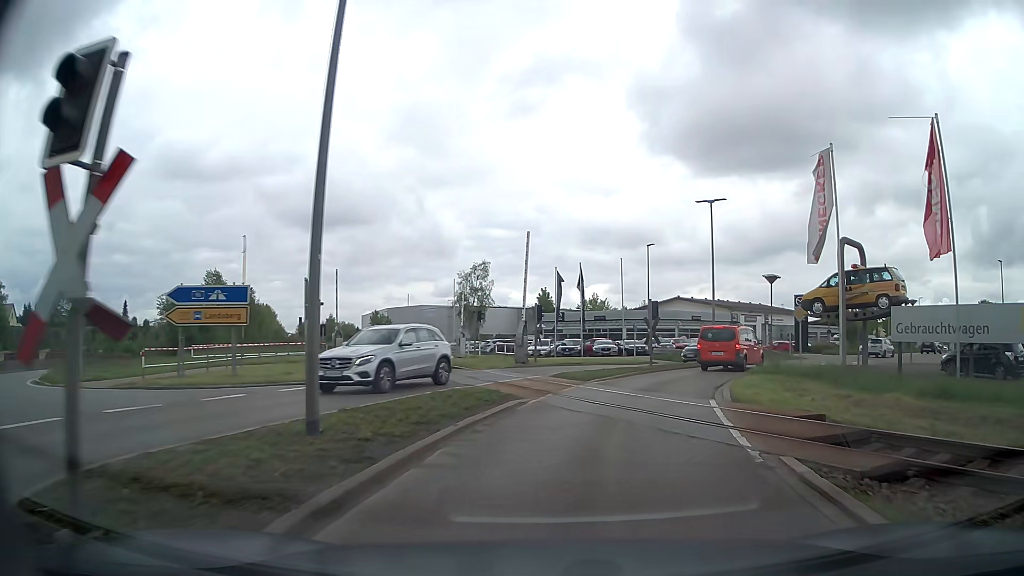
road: secondary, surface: asphalt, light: Day
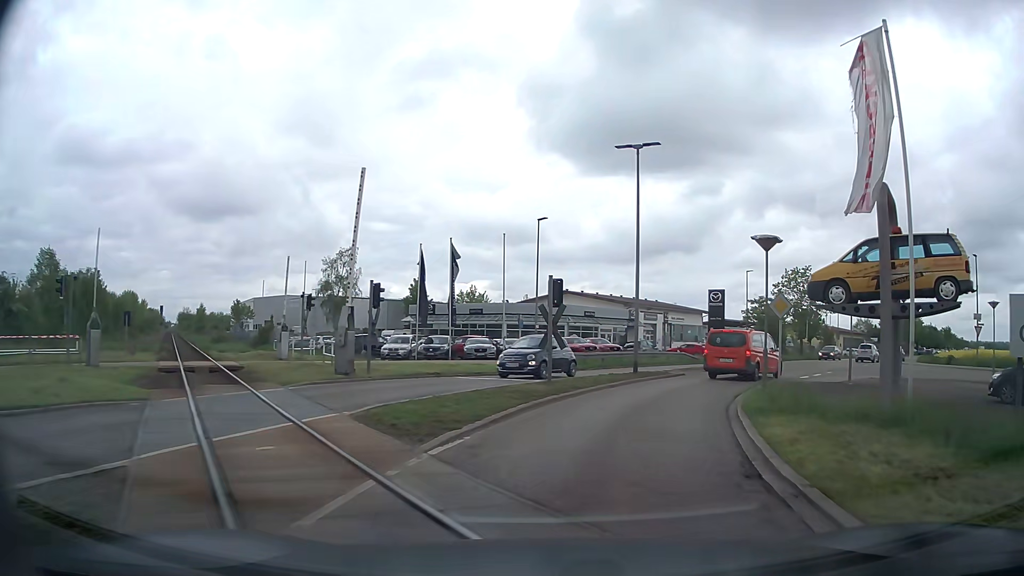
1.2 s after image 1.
(+0.9, +11.2) m; +10°
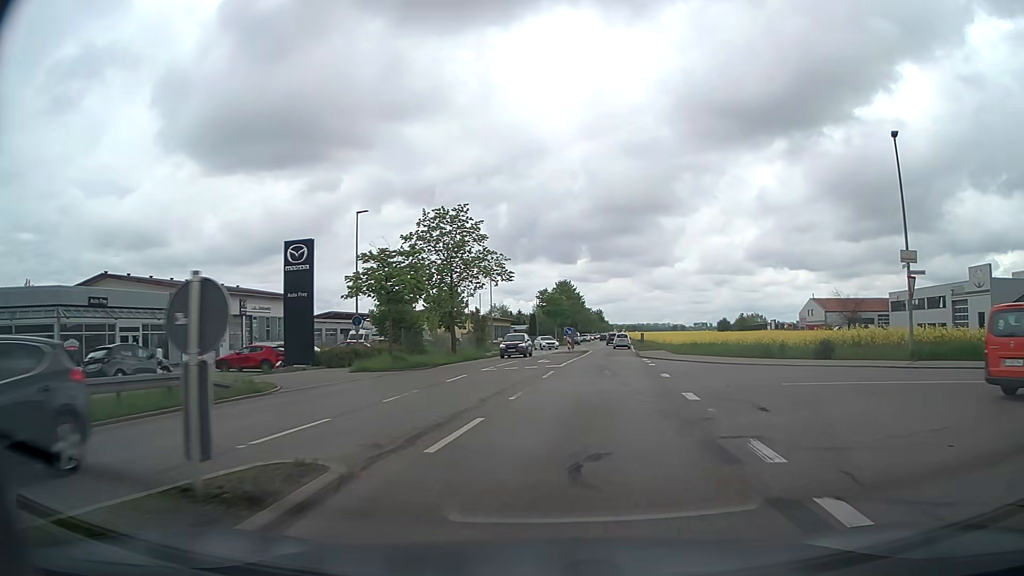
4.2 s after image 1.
(+8.2, +28.3) m; +33°
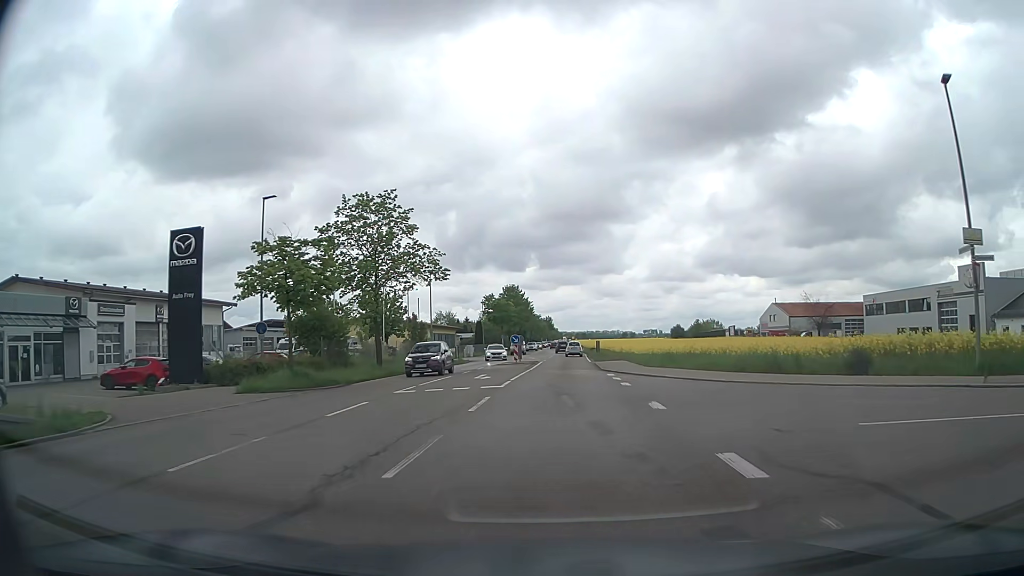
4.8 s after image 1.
(+0.3, +6.7) m; +4°
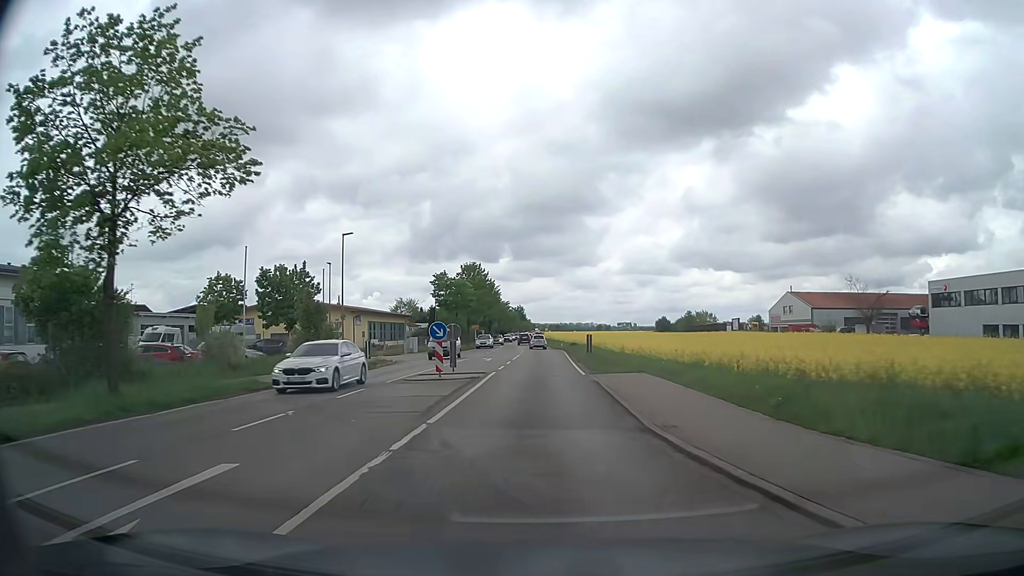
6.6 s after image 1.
(+0.8, +21.9) m; +3°
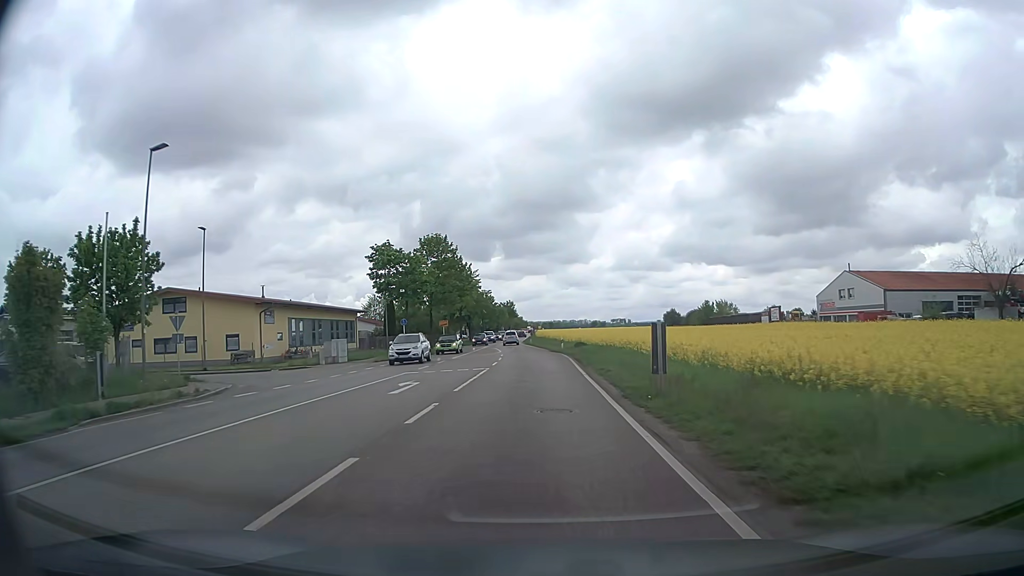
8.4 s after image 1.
(+0.1, +24.3) m; +1°
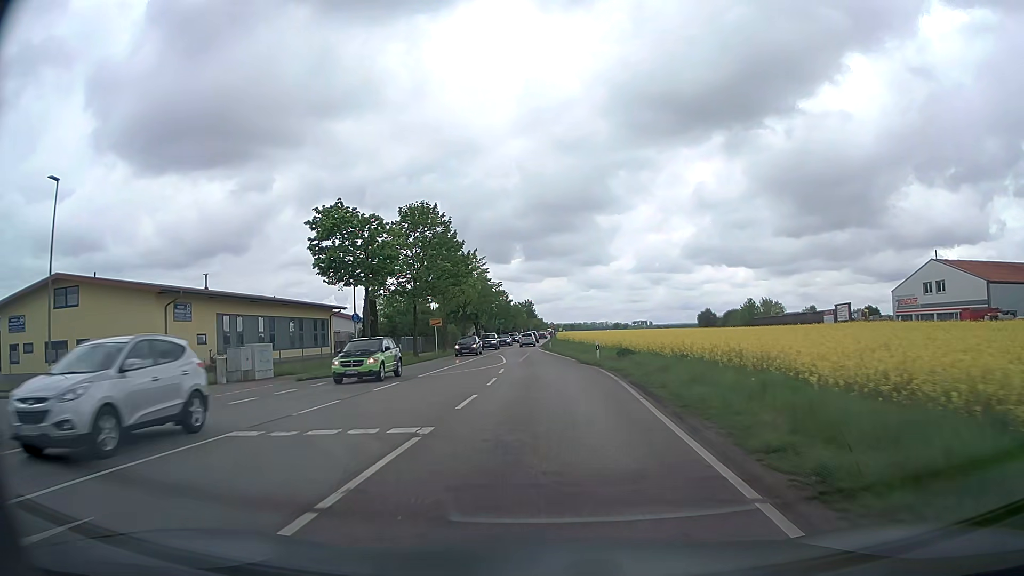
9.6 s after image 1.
(-0.2, +16.8) m; -2°
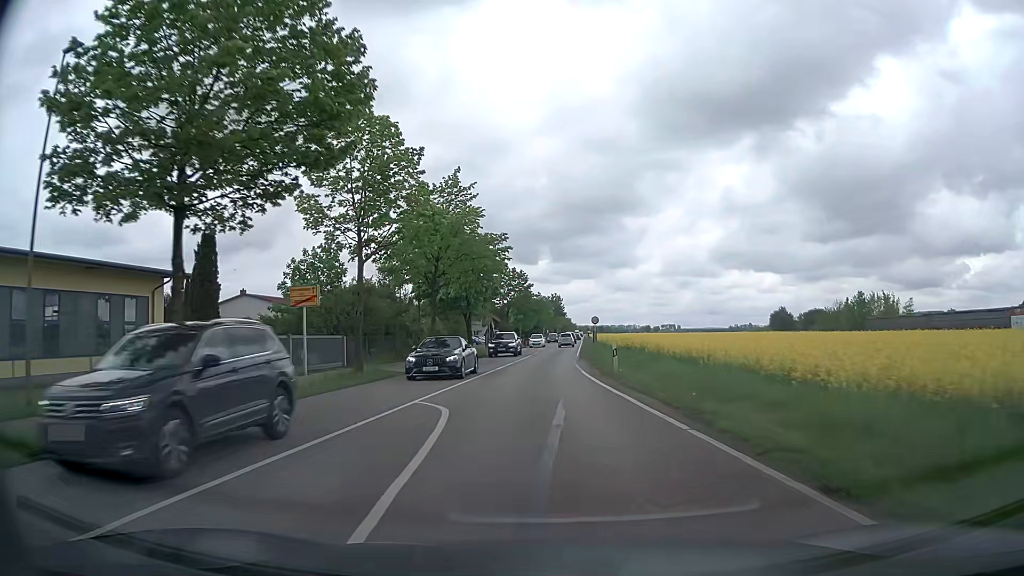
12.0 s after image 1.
(-0.7, +34.5) m; -2°
(0, +10) (0, +20) (0, +30) (+1, +40) (+1, +50) (+2, +60) (+2, +70) (+3, +80) (+3, +90) (+4, +100) m
